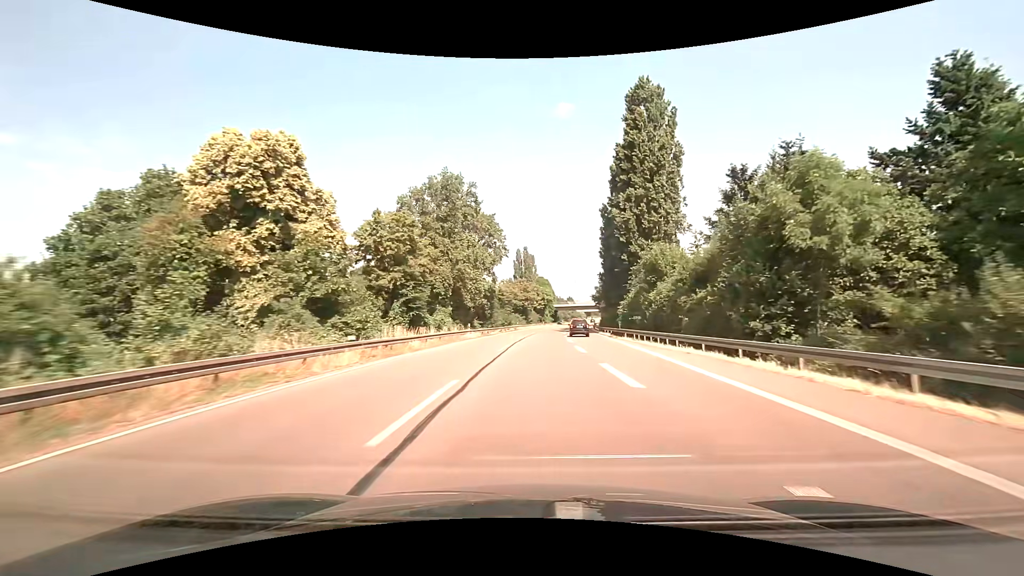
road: trunk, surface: asphalt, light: Day
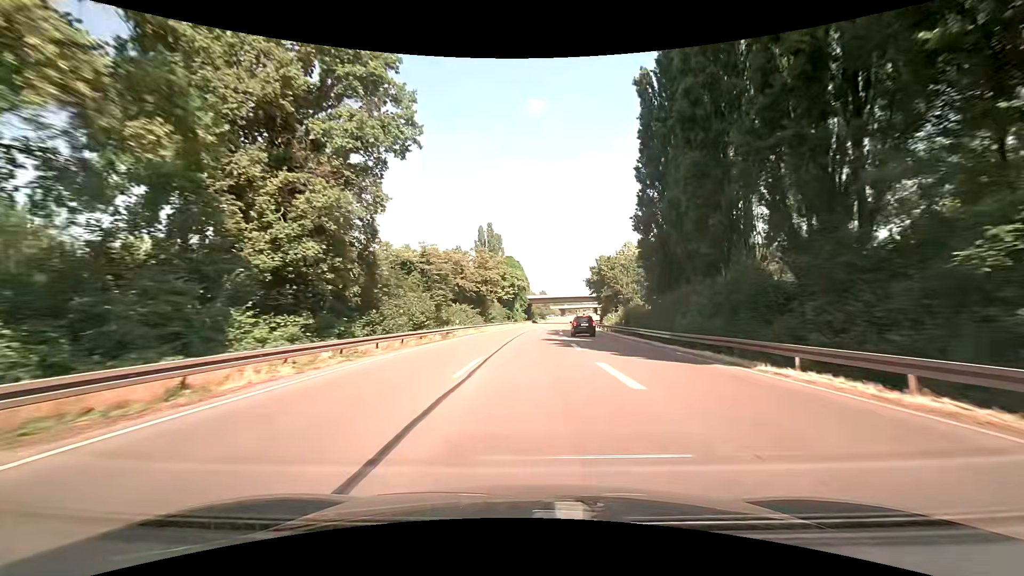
(+1.5, +48.9) m; +3°
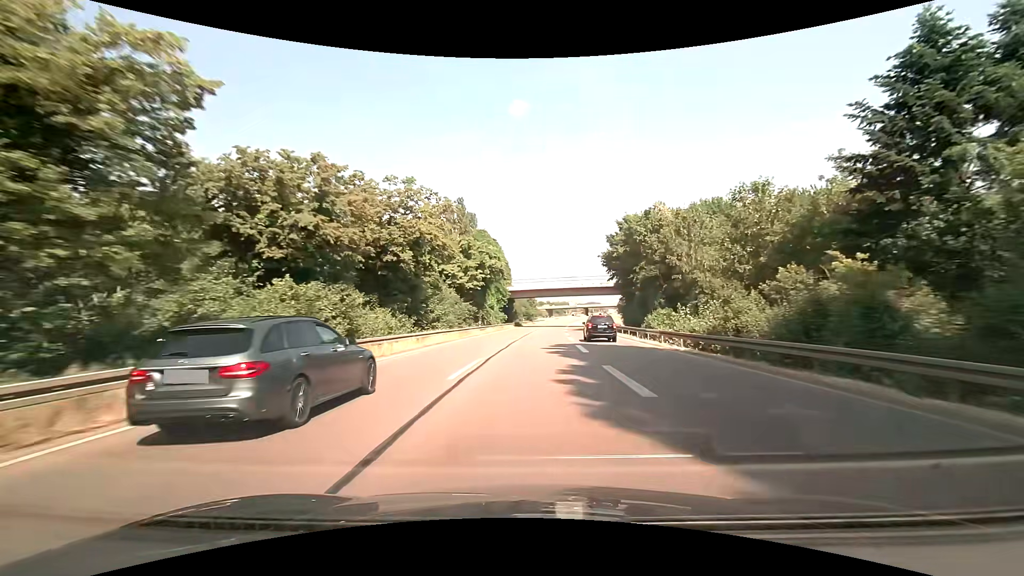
(+0.8, +37.4) m; +2°
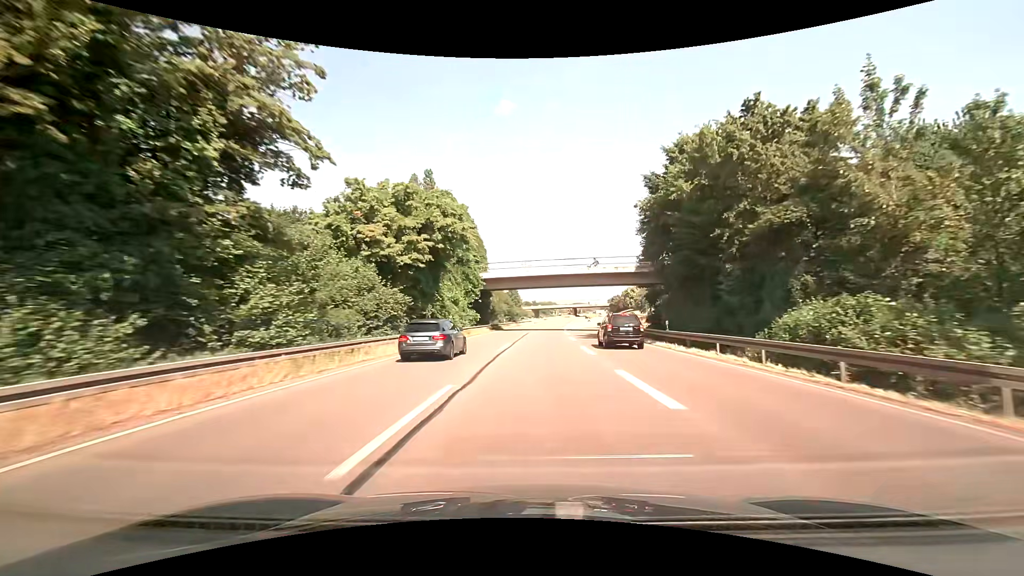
(+0.4, +25.2) m; +2°
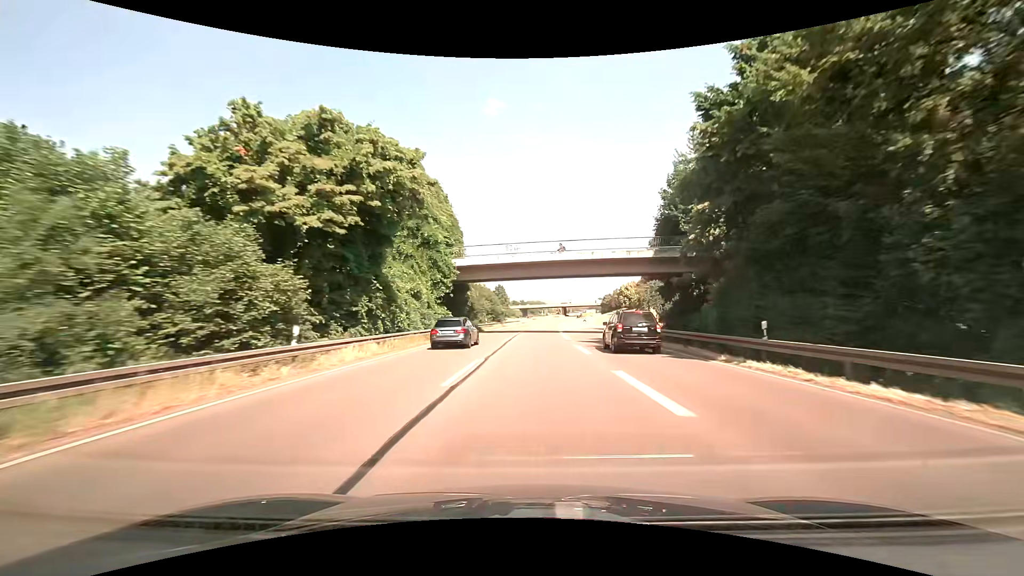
(+0.2, +12.7) m; +2°
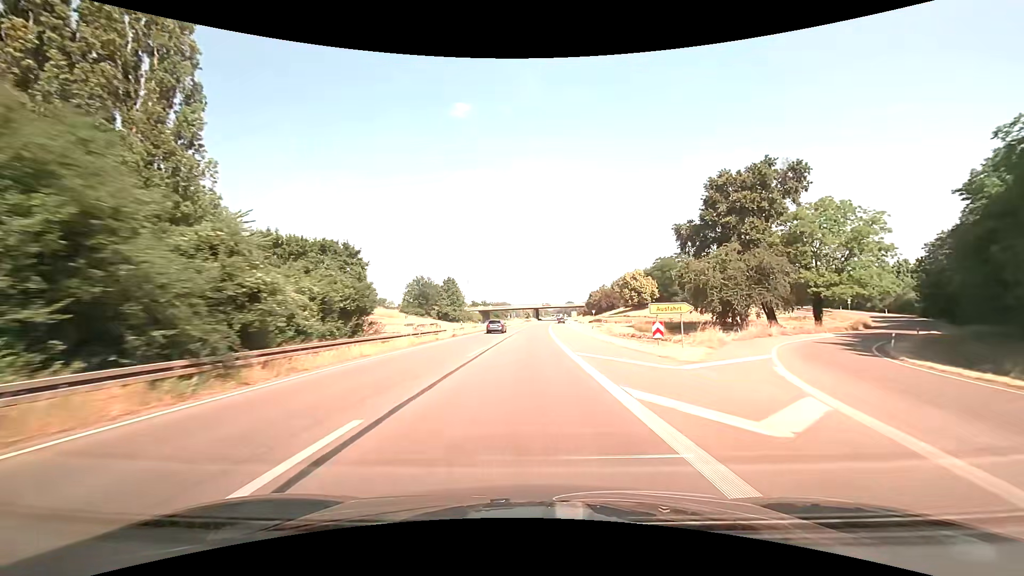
(+2.0, +64.4) m; +4°
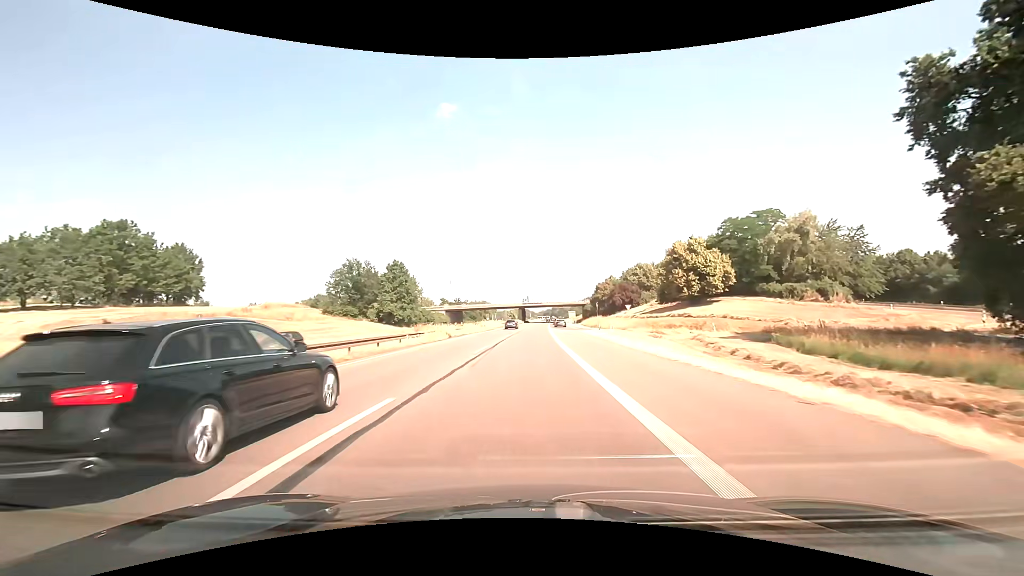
(+0.7, +53.4) m; +1°
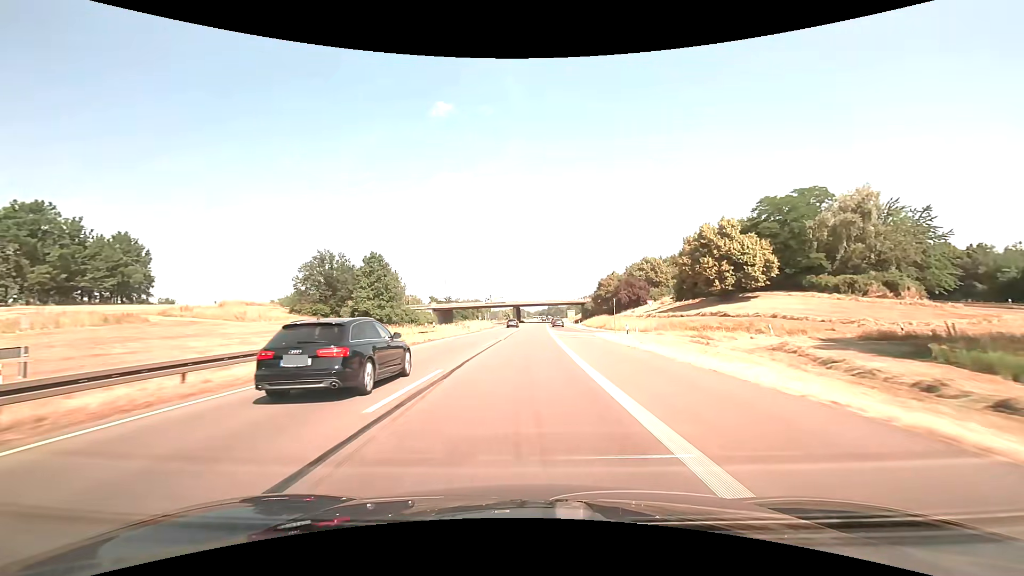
(+0.1, +13.6) m; +1°
(0, +10) (0, +20) (0, +30) (0, +40) (+1, +50) (+1, +60) (+1, +70) (+2, +80) (+2, +90) (+2, +100) m
